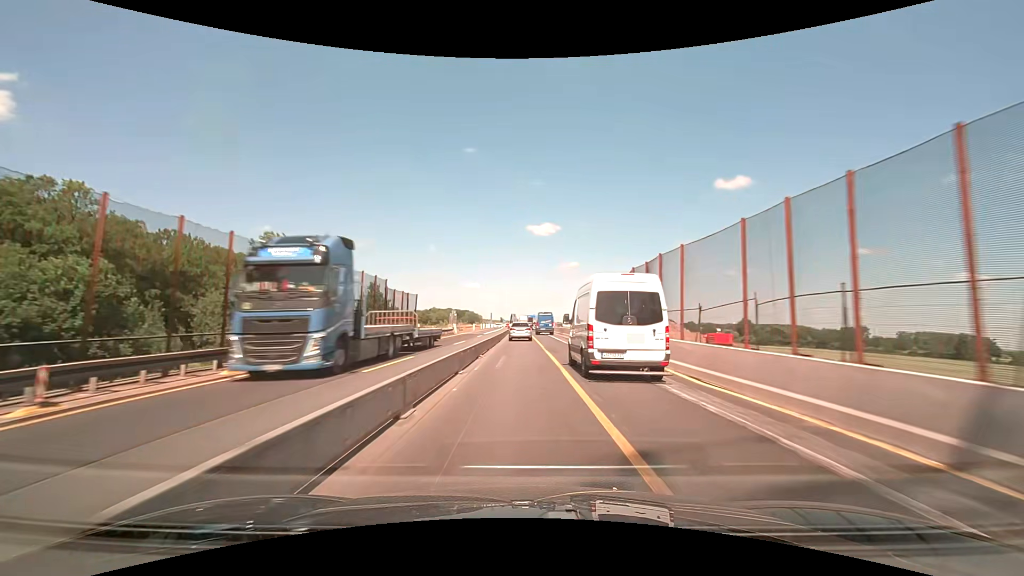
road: motorway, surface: concrete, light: Day
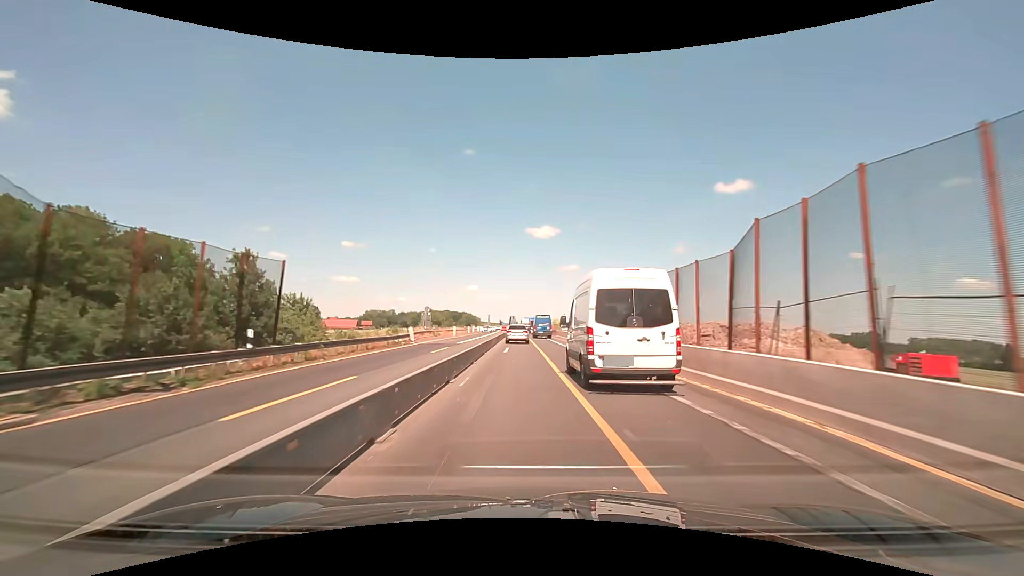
(0.0, +25.3) m; 0°
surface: asphalt
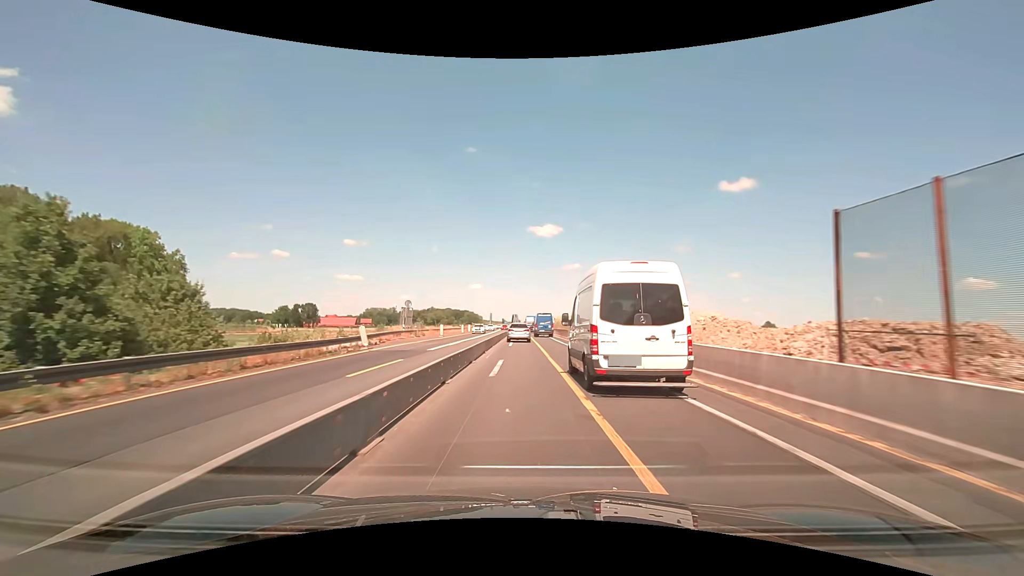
(-0.1, +12.7) m; 0°
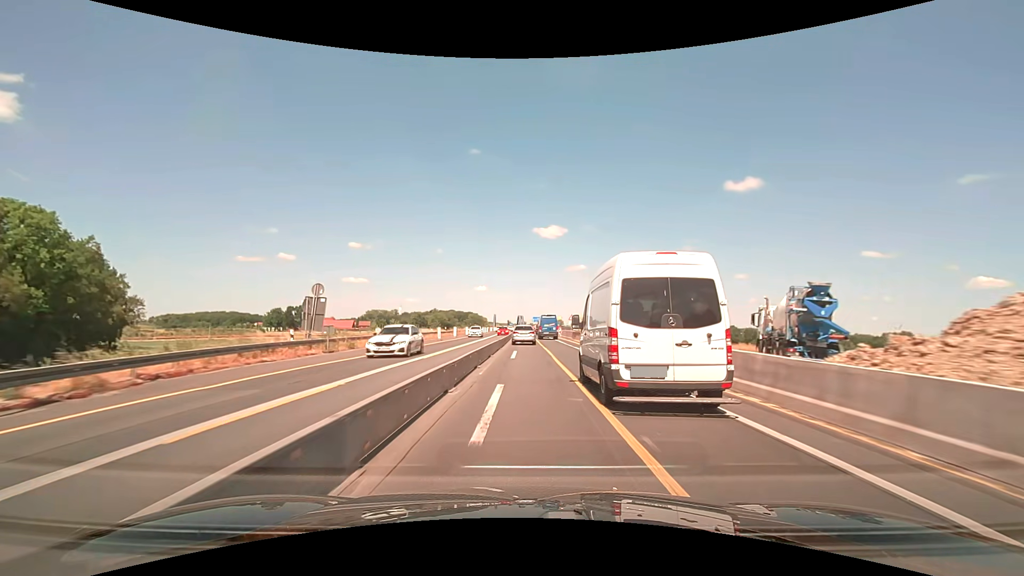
(-0.1, +25.3) m; -1°
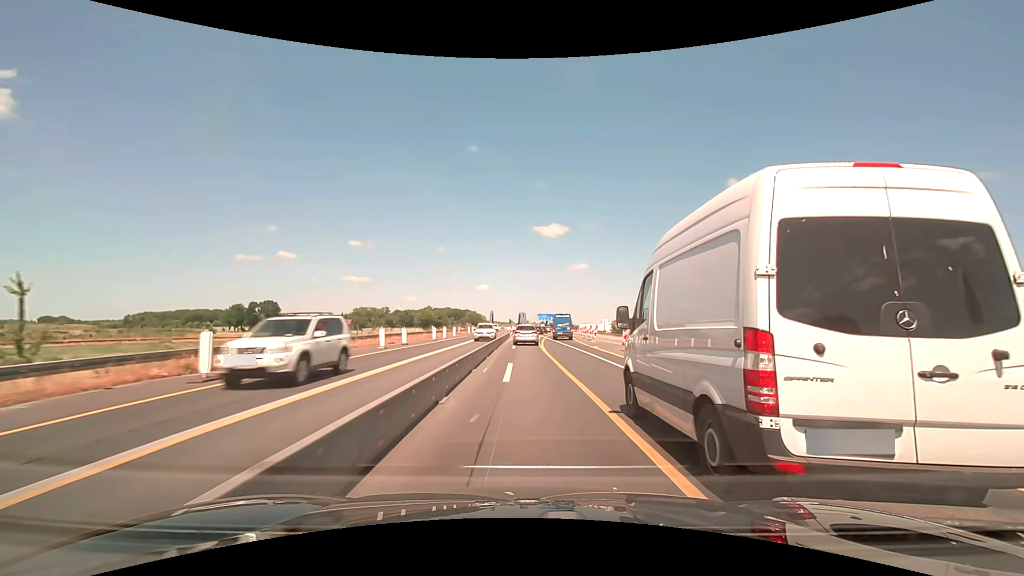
(-0.1, +63.3) m; 0°
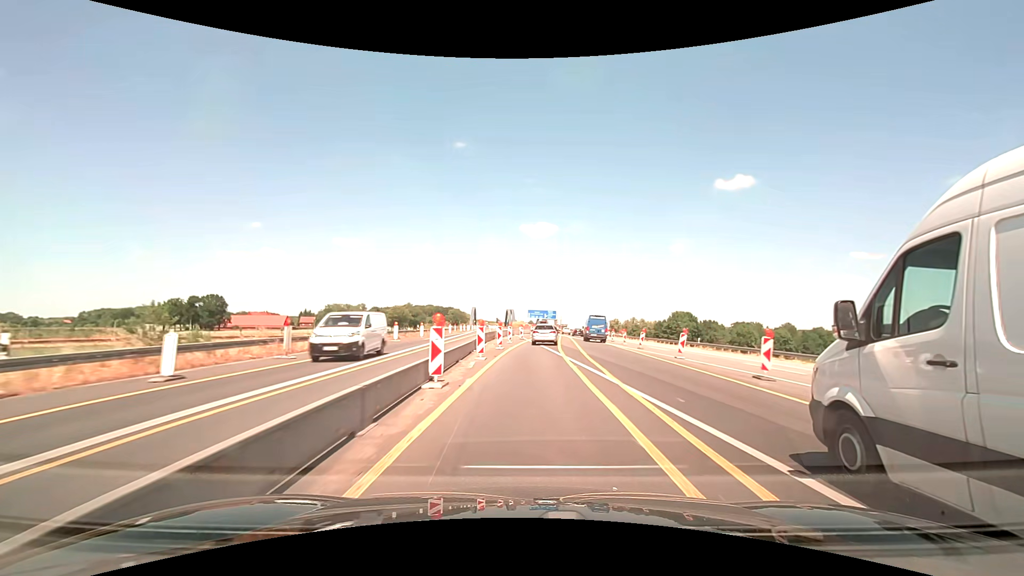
(+0.1, +50.7) m; +1°
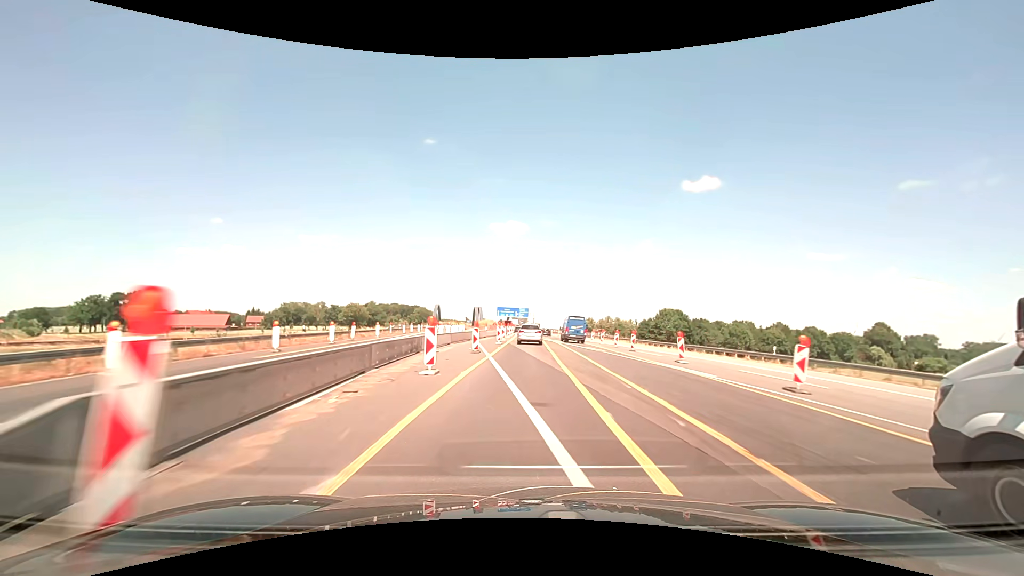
(+0.7, +25.7) m; +3°
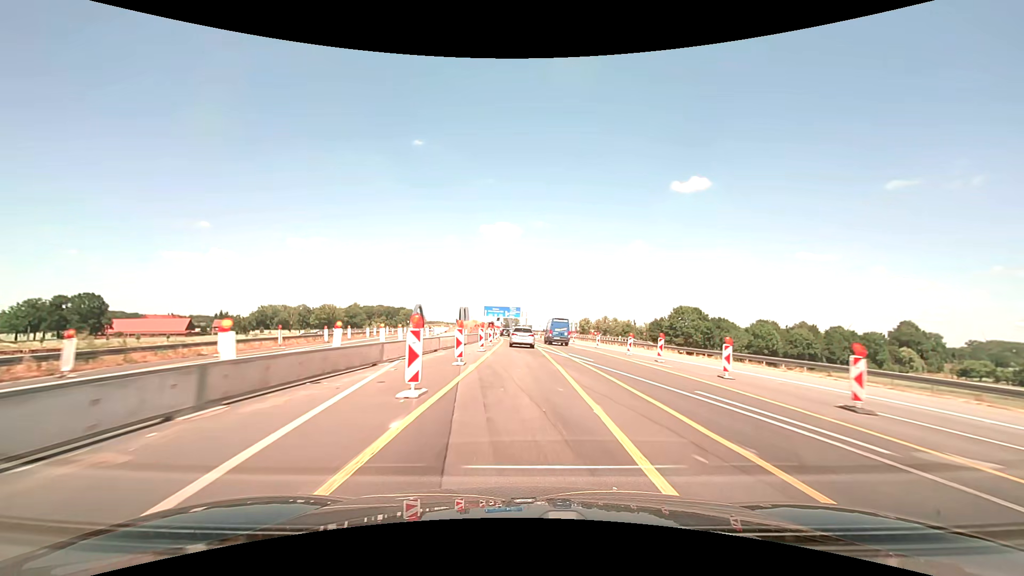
(+0.4, +26.3) m; +1°
(0, +10) (0, +20) (0, +30) (0, +40) (0, +50) (-1, +60) (-2, +70) (-2, +80) (-3, +90) (-4, +100) m
